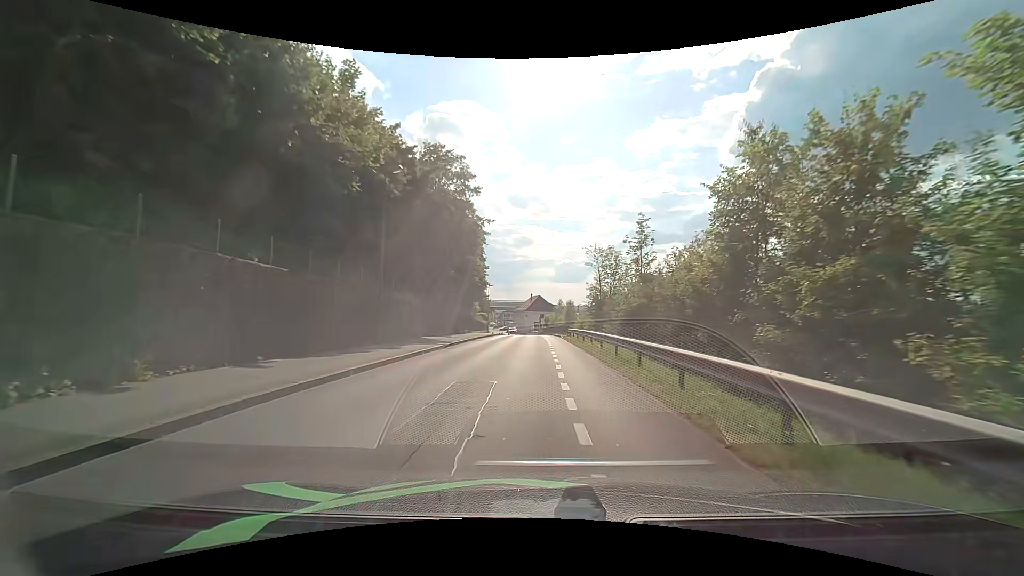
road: residential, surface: asphalt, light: Day
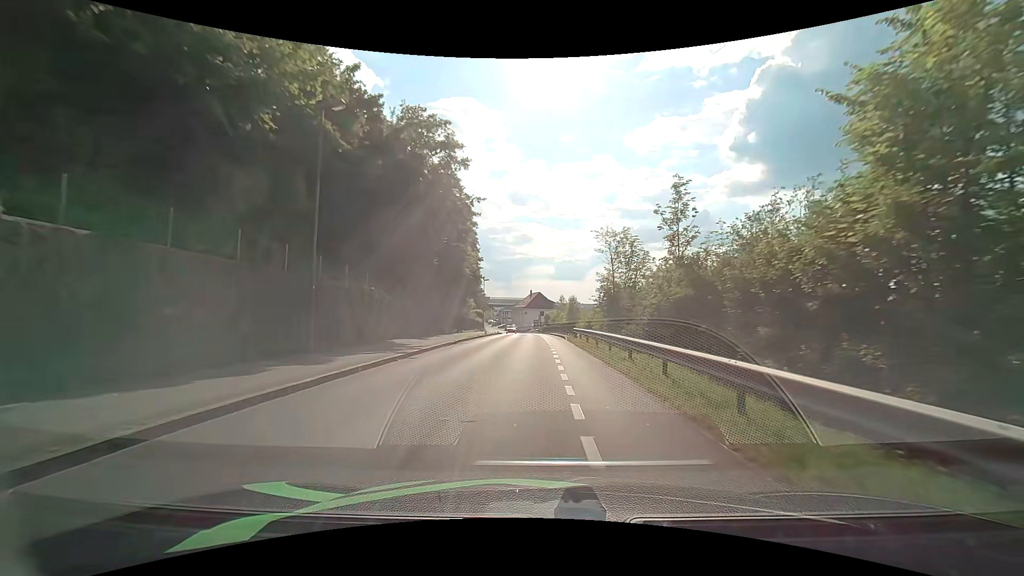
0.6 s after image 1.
(0.0, +6.7) m; 0°
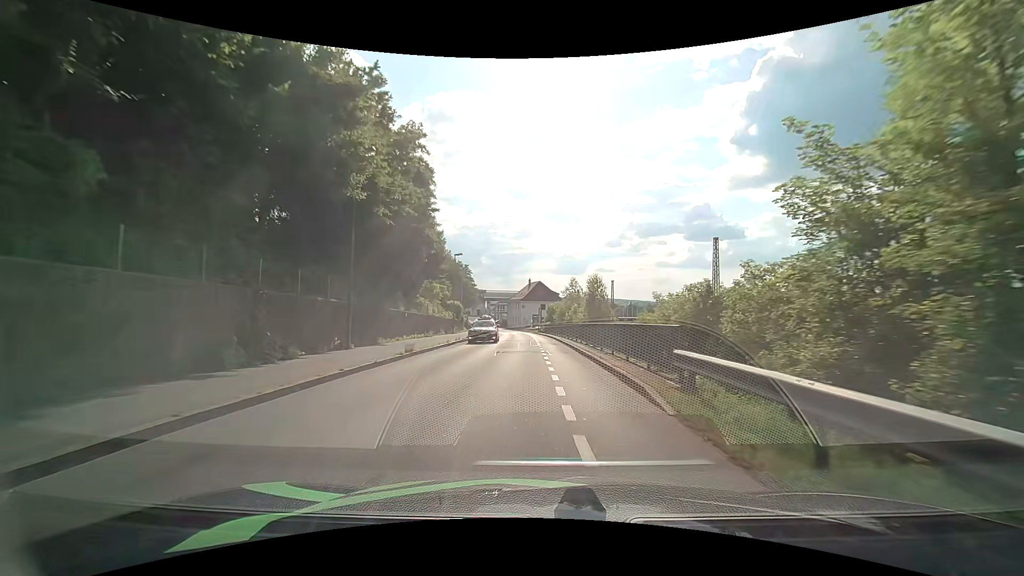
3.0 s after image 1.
(0.0, +26.2) m; -1°
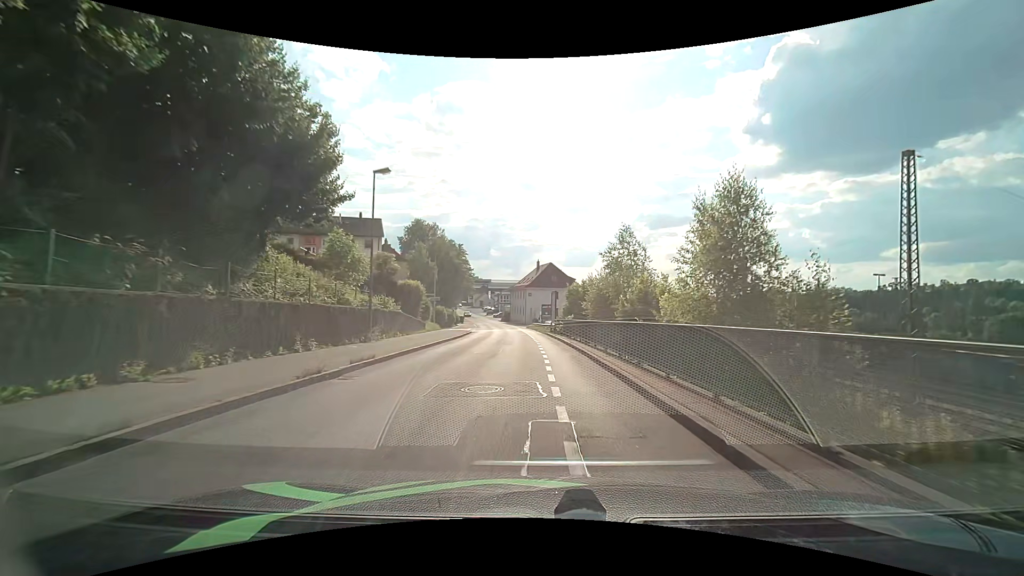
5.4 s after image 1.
(-0.1, +26.7) m; 0°
